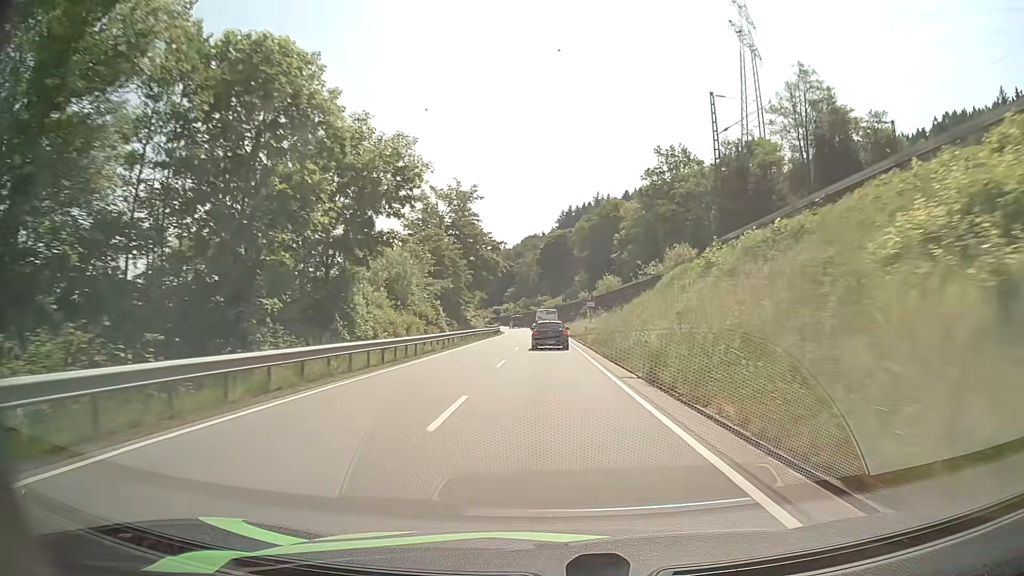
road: primary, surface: asphalt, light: Day
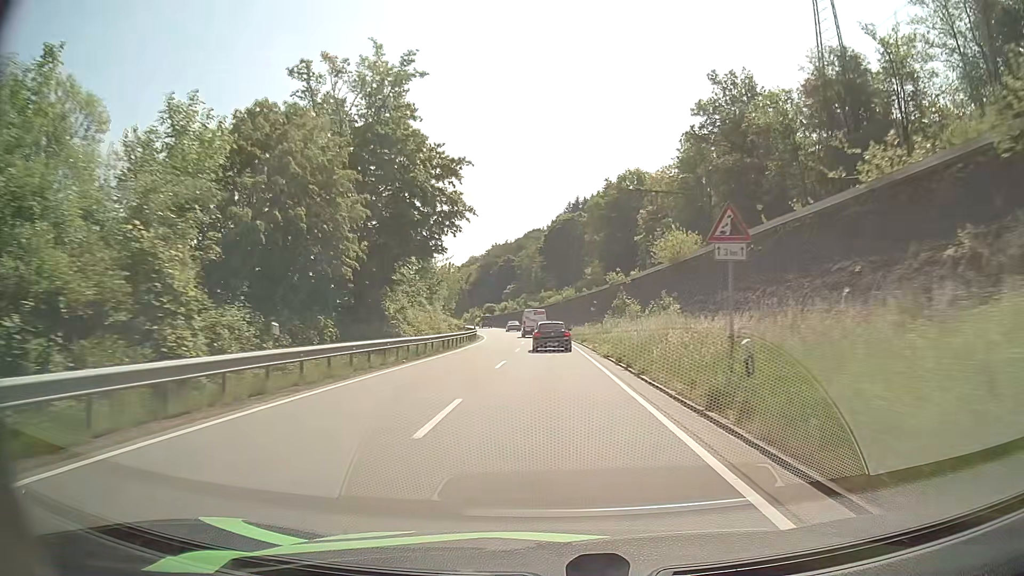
(-0.2, +36.2) m; 0°
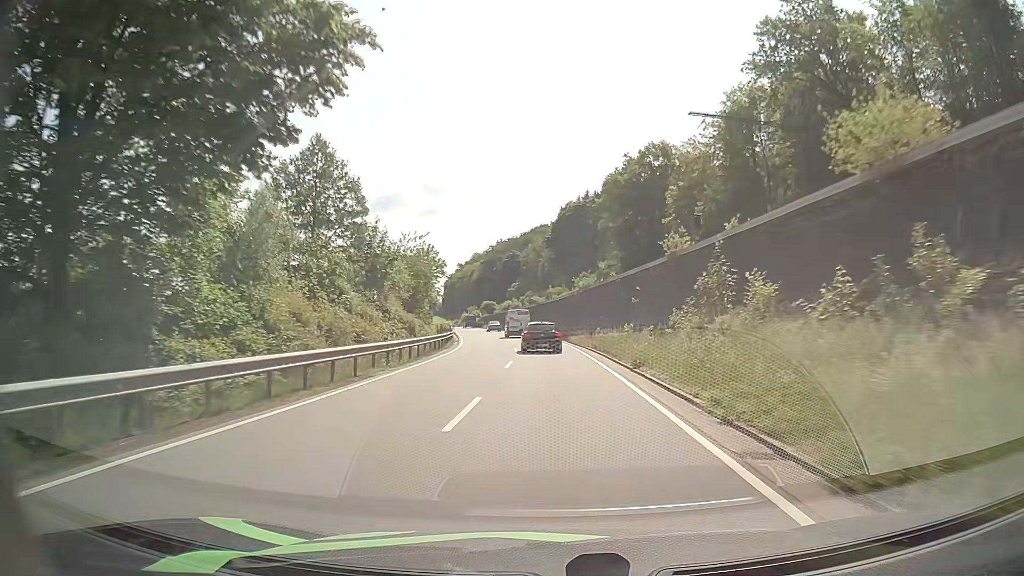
(-0.2, +23.1) m; -1°
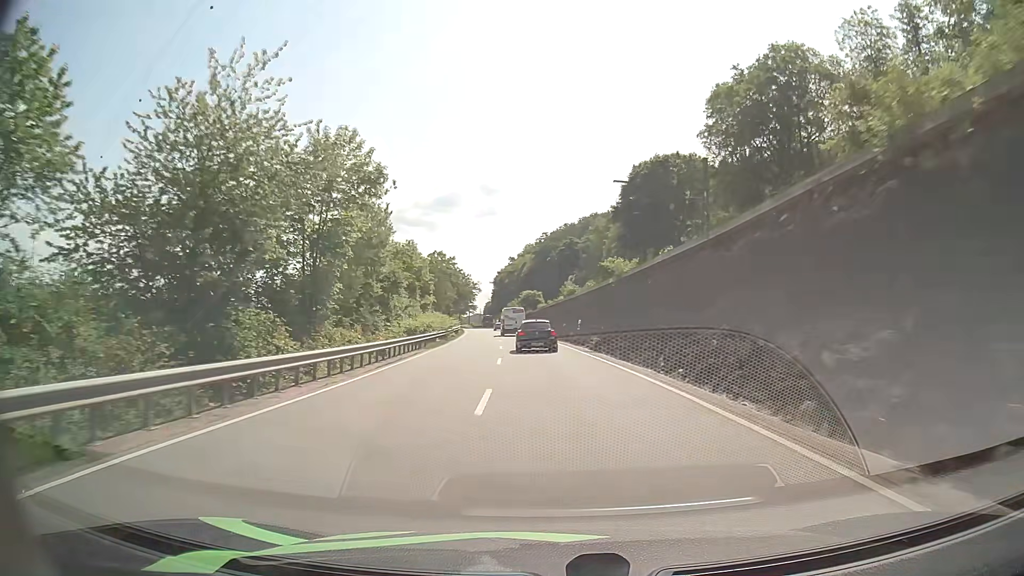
(-1.4, +46.1) m; -5°
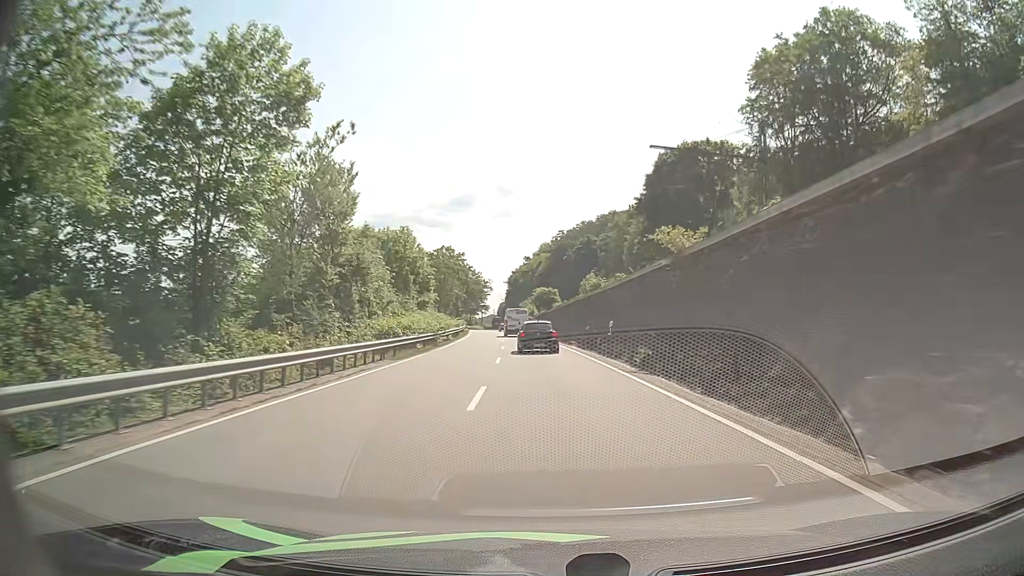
(-0.2, +11.2) m; -2°
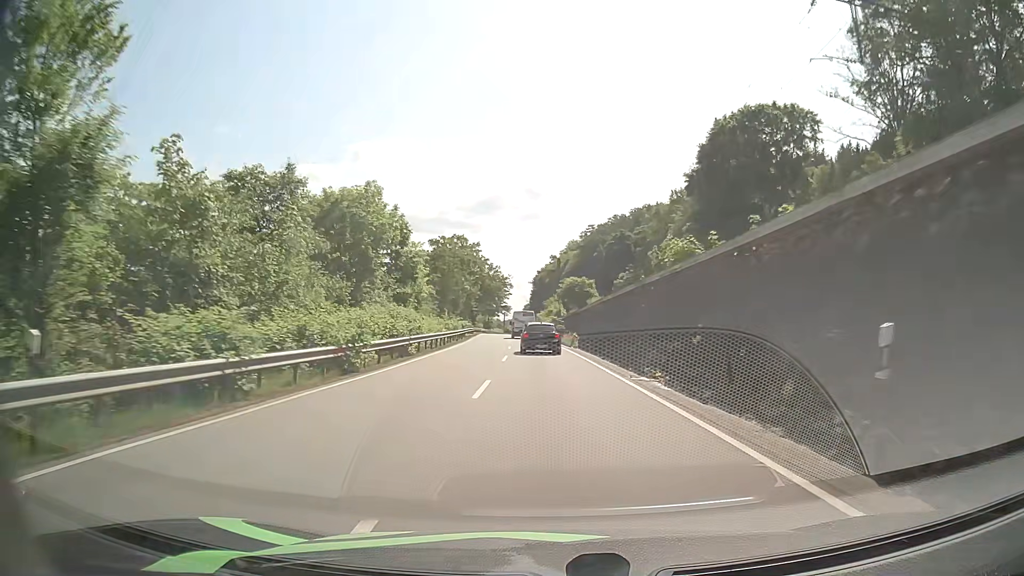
(-0.5, +22.0) m; -2°
